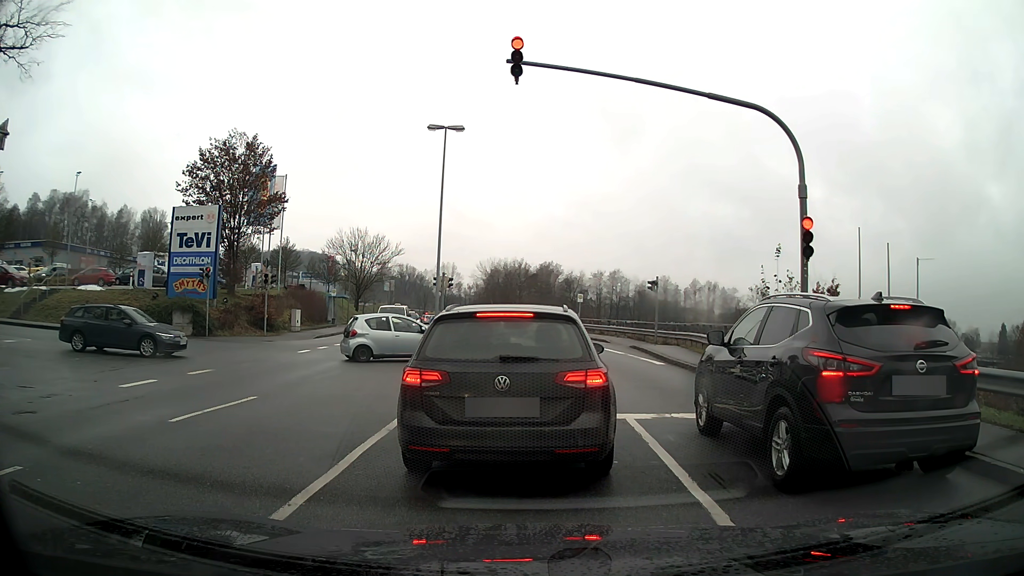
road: tertiary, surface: asphalt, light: Day
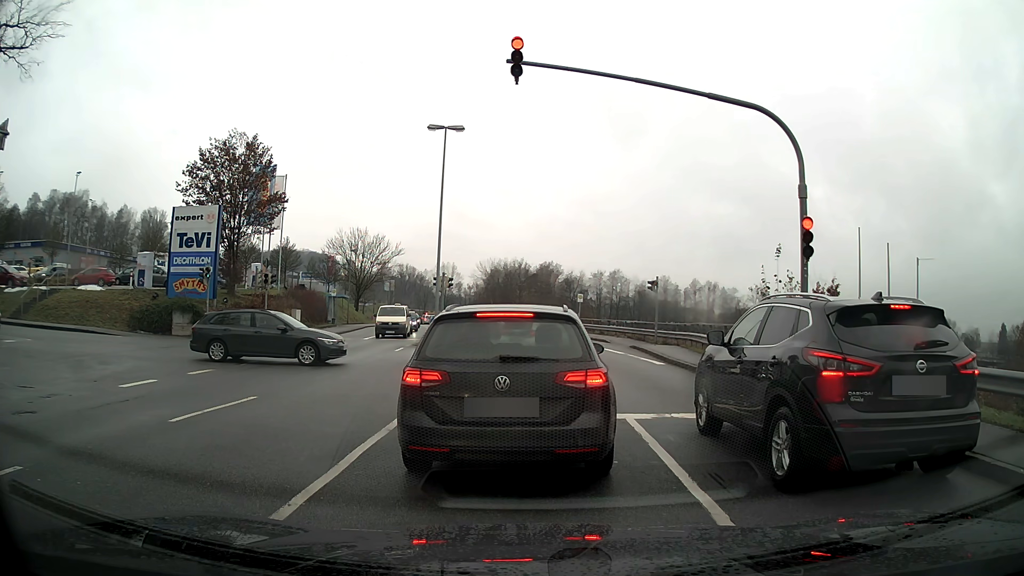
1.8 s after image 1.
(0.0, 0.0) m; 0°
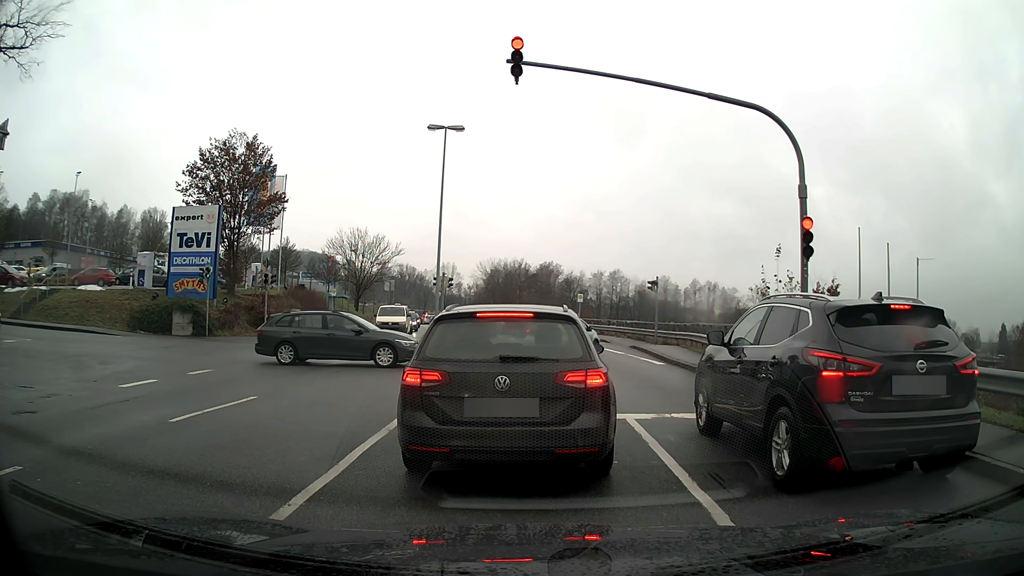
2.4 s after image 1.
(0.0, 0.0) m; 0°
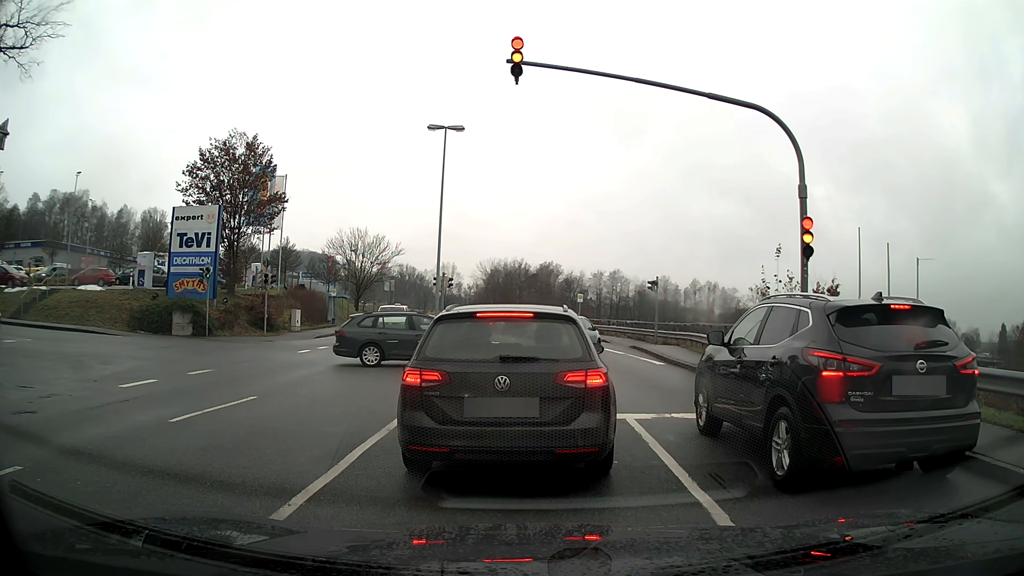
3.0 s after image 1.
(0.0, 0.0) m; 0°
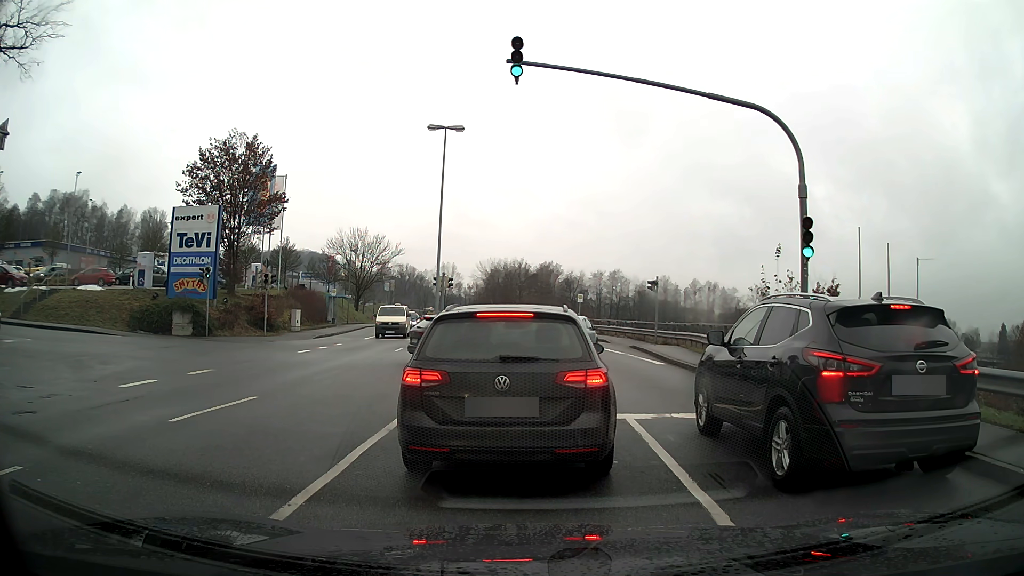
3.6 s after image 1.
(0.0, 0.0) m; 0°
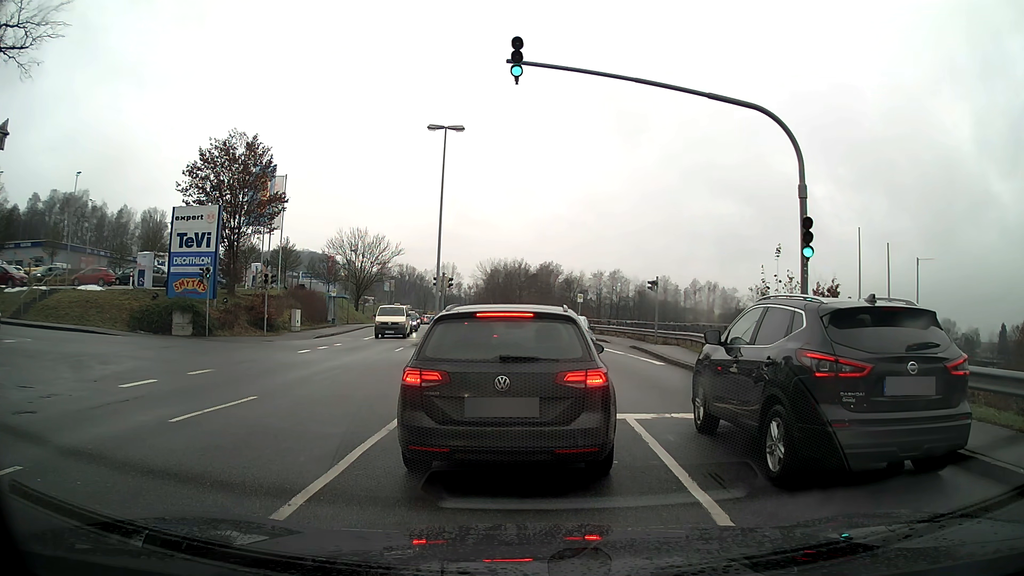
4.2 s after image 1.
(0.0, 0.0) m; 0°
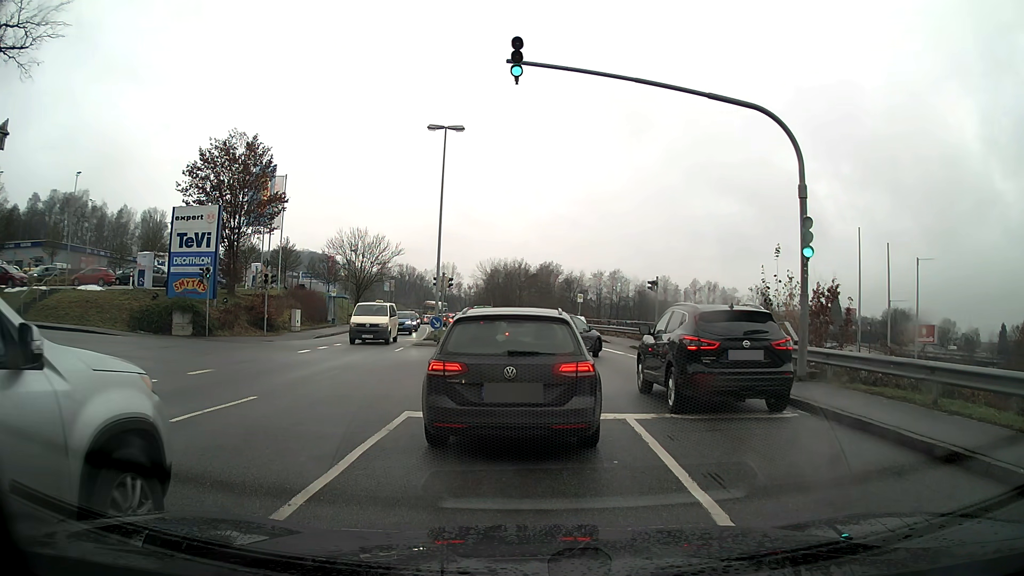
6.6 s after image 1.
(0.0, 0.0) m; 0°
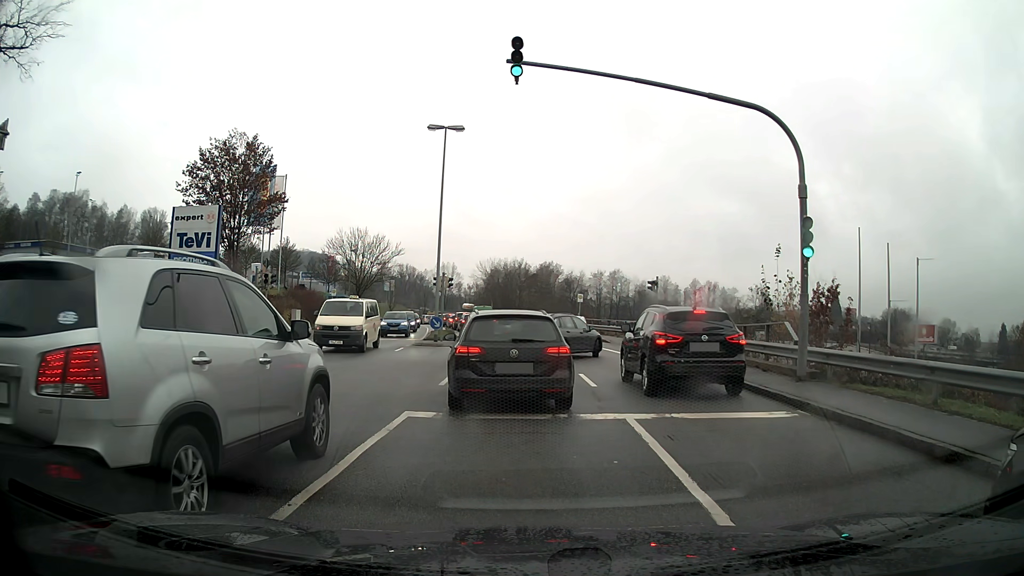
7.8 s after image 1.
(0.0, 0.0) m; 0°
